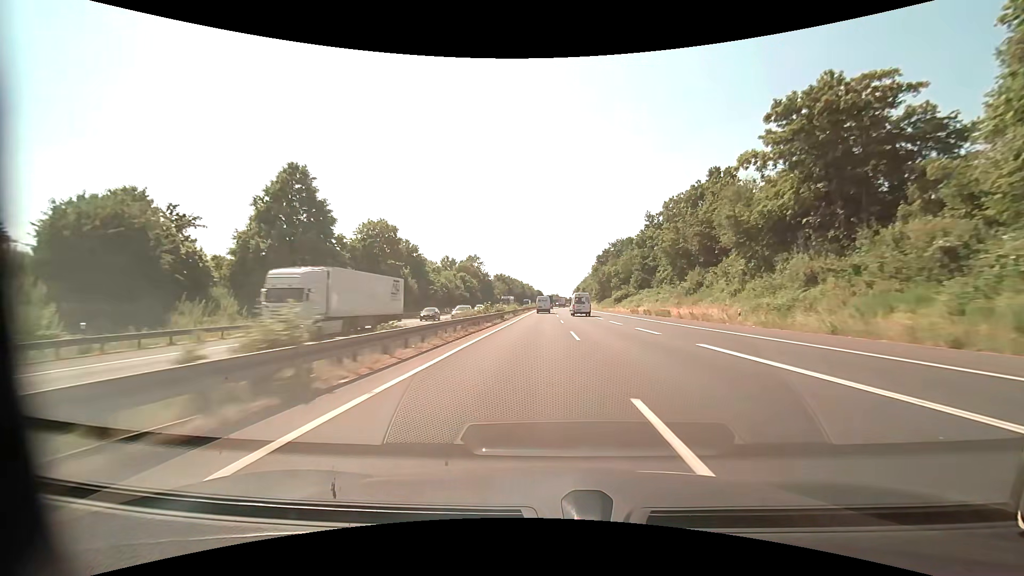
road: motorway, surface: asphalt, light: Day
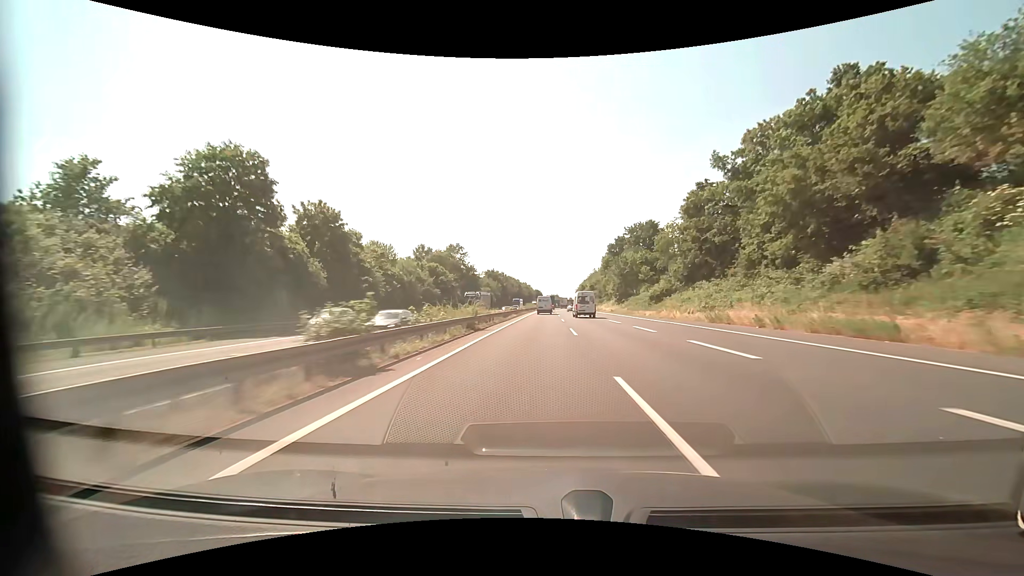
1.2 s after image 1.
(0.0, +34.2) m; 0°
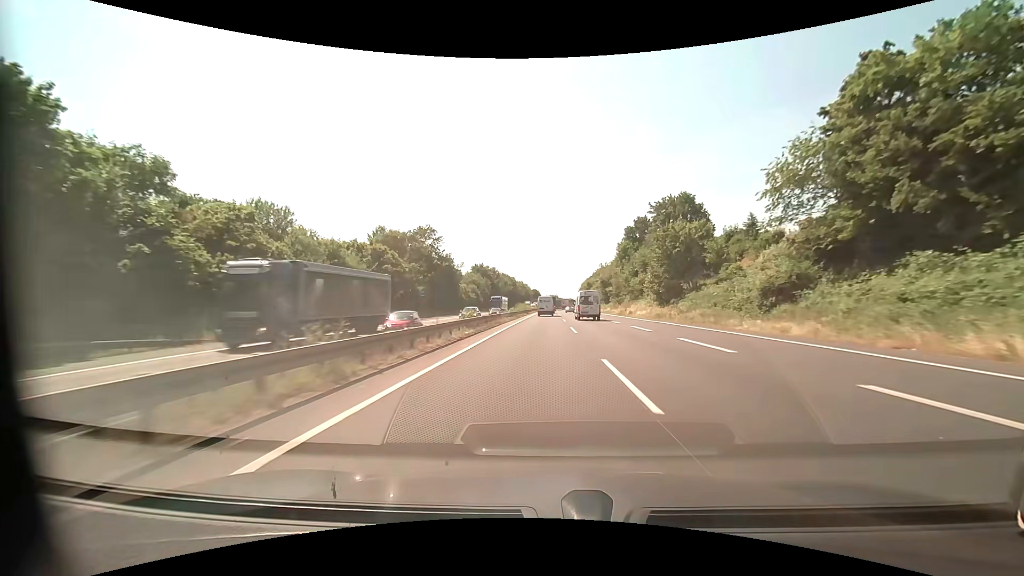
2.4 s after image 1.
(0.0, +33.6) m; 0°
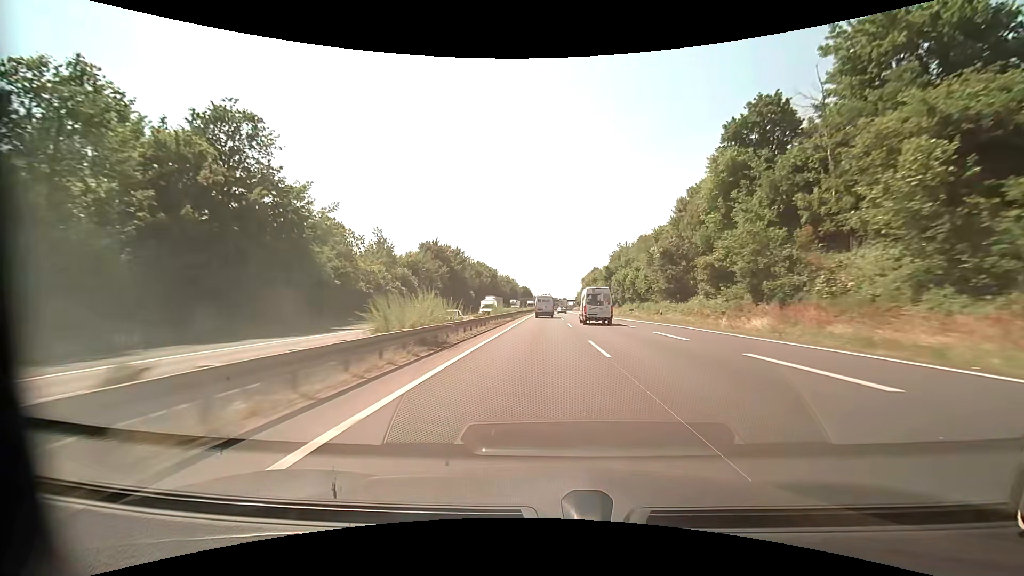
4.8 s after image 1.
(+0.3, +65.5) m; +1°
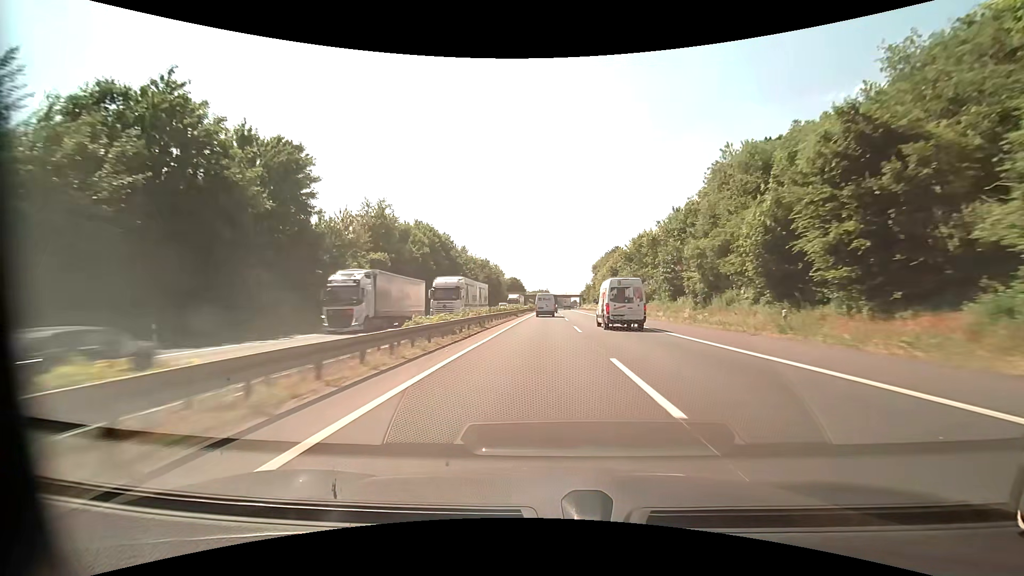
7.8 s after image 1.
(+0.5, +79.4) m; 0°
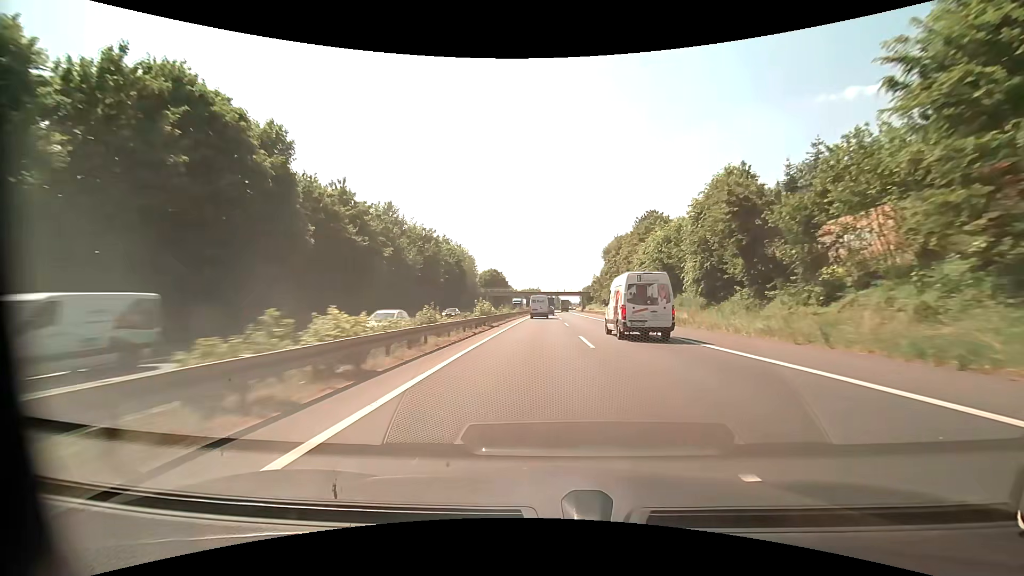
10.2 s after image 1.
(+0.5, +62.1) m; +1°
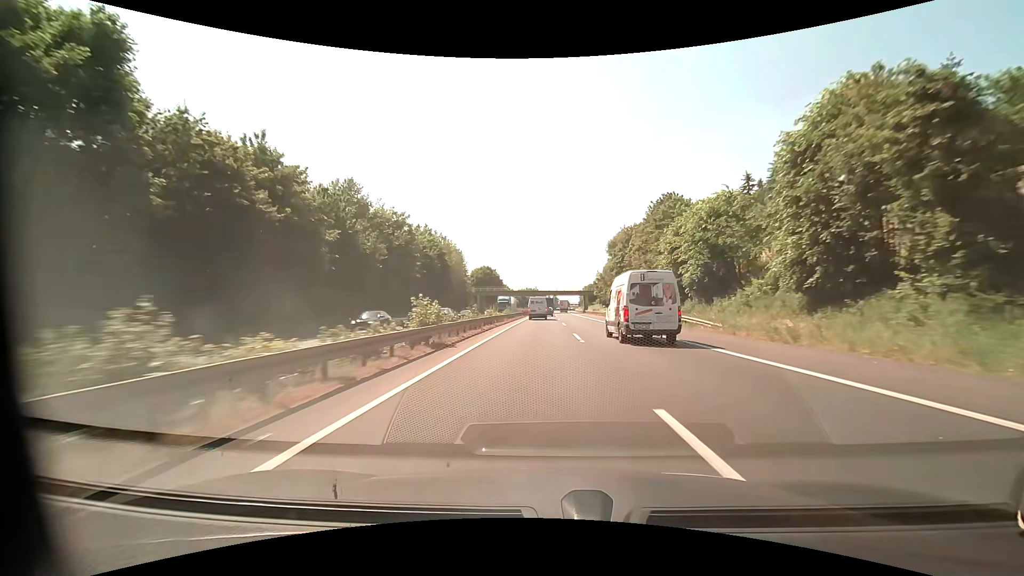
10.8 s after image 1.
(0.0, +15.4) m; 0°
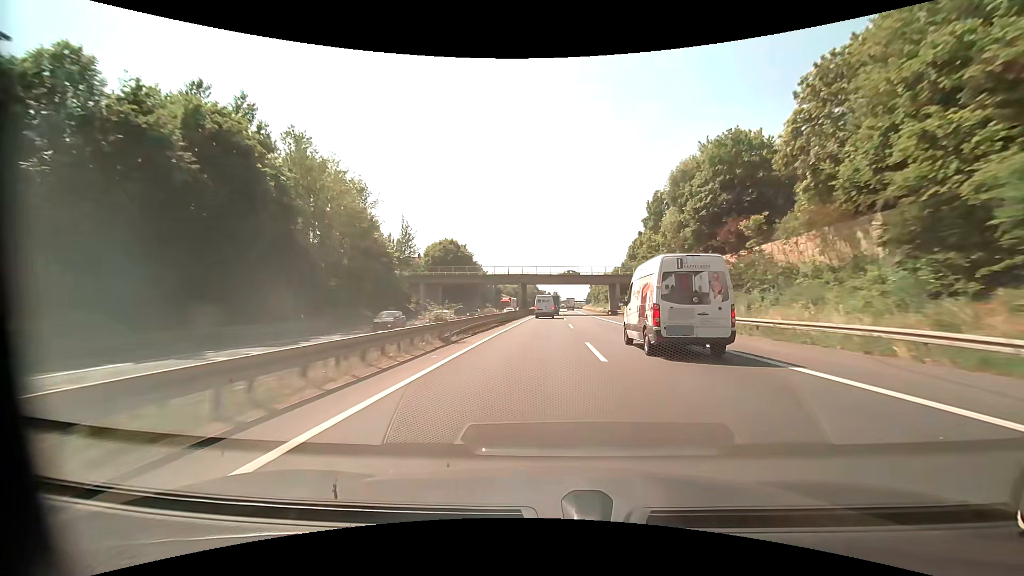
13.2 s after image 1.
(+0.2, +61.2) m; 0°
(0, +10) (0, +20) (0, +30) (0, +40) (0, +50) (+1, +60) (+1, +70) (+1, +80) (+1, +90) (+2, +100) m
